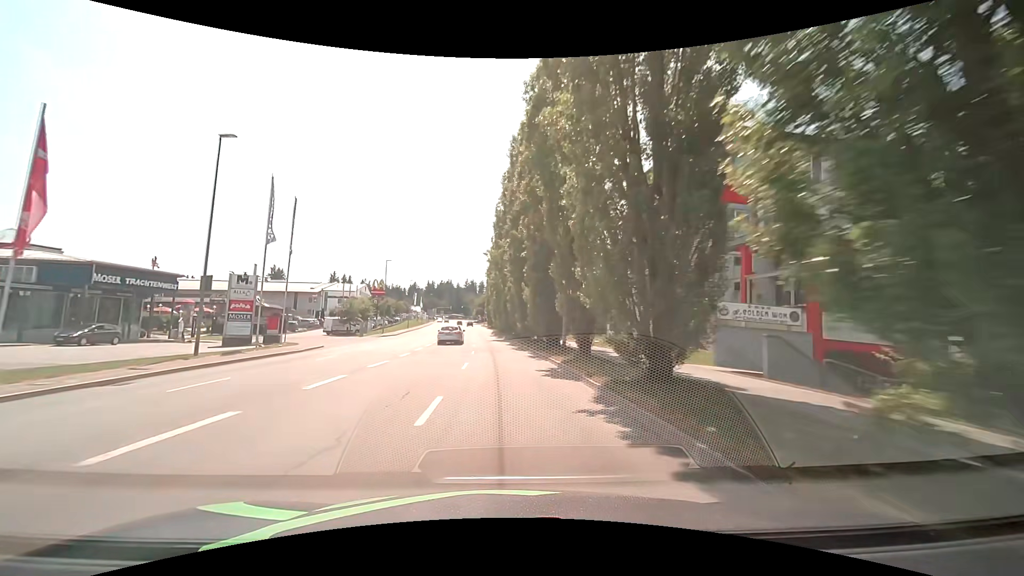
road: tertiary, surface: asphalt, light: Day
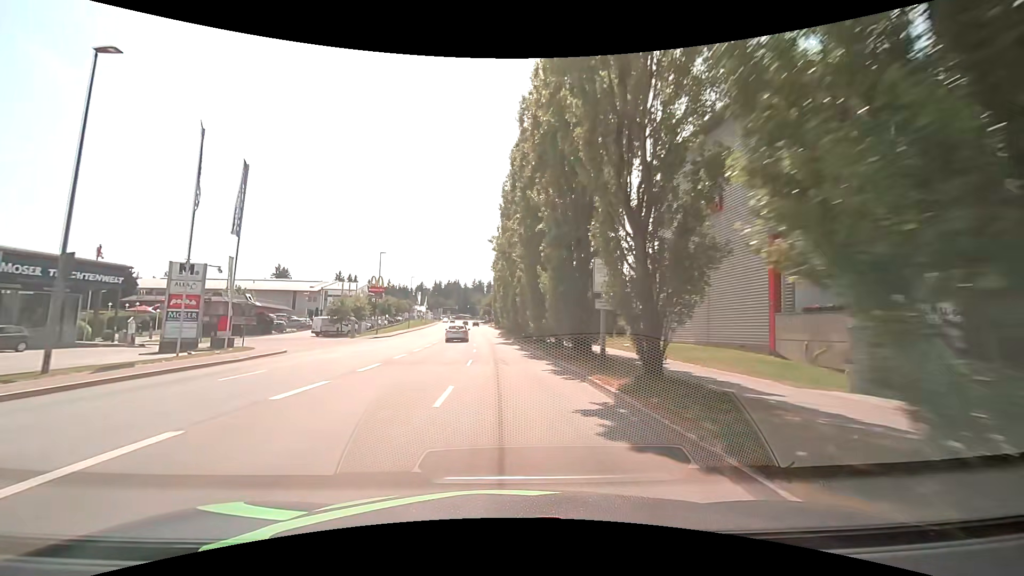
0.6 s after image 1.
(-0.1, +7.7) m; -1°
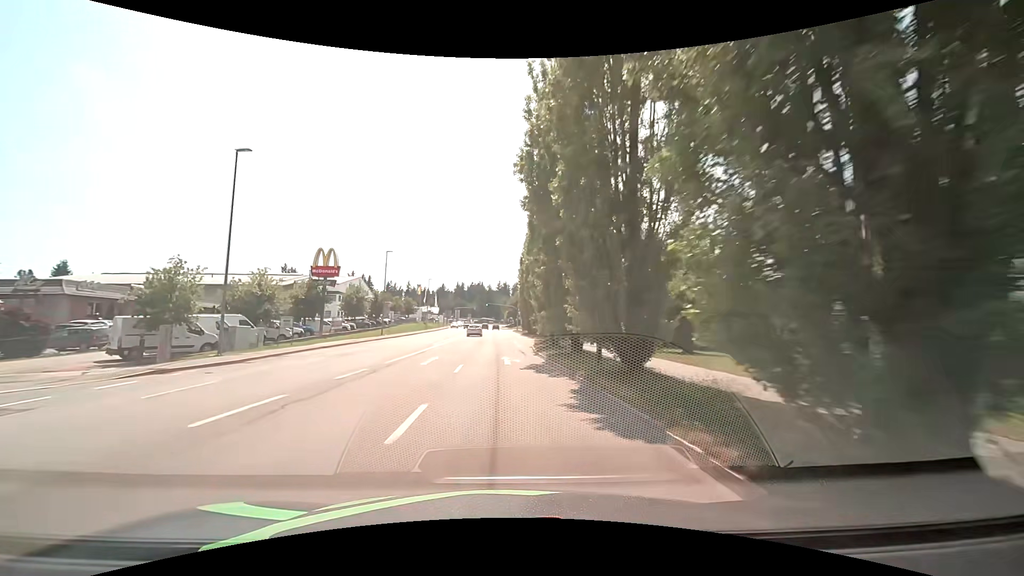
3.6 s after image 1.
(-1.2, +38.7) m; -3°
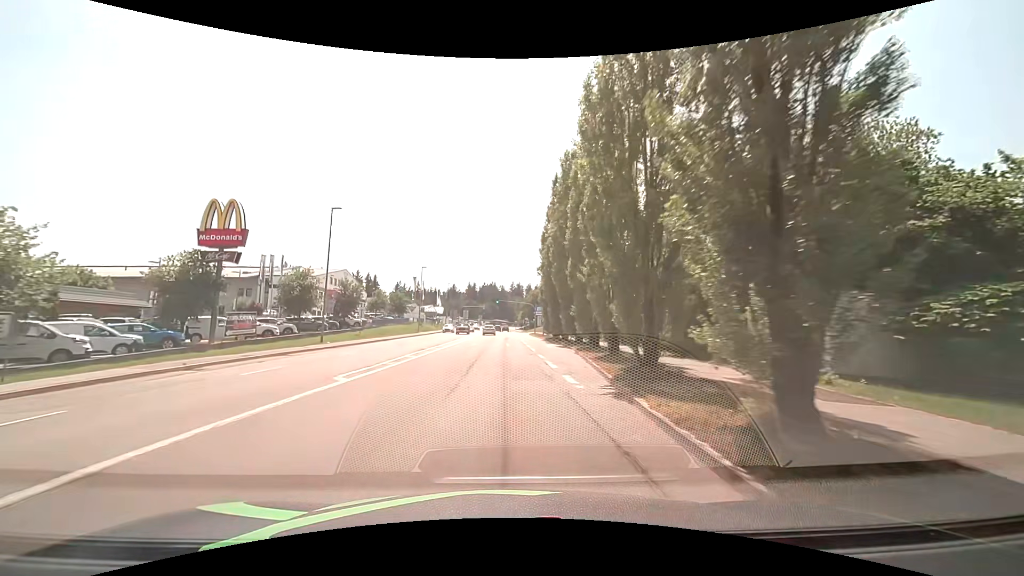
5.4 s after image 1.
(-0.5, +23.2) m; -1°
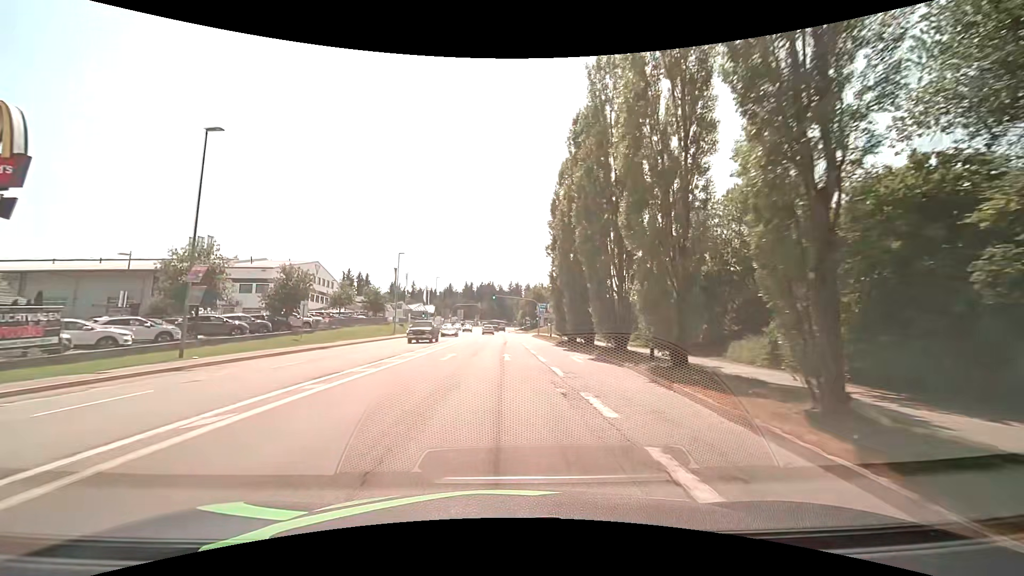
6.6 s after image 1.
(-0.2, +15.5) m; -1°
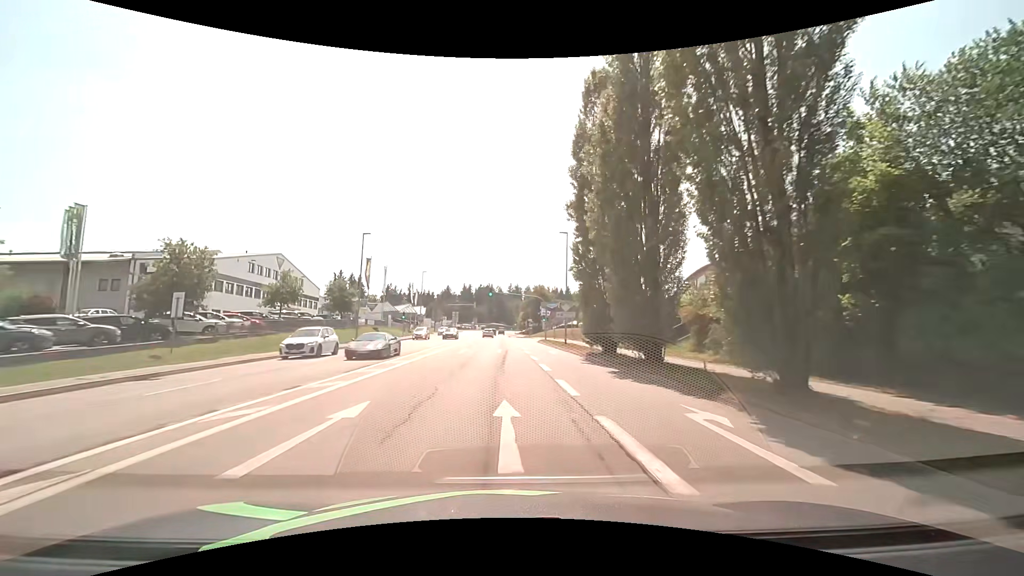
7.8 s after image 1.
(0.0, +15.5) m; 0°
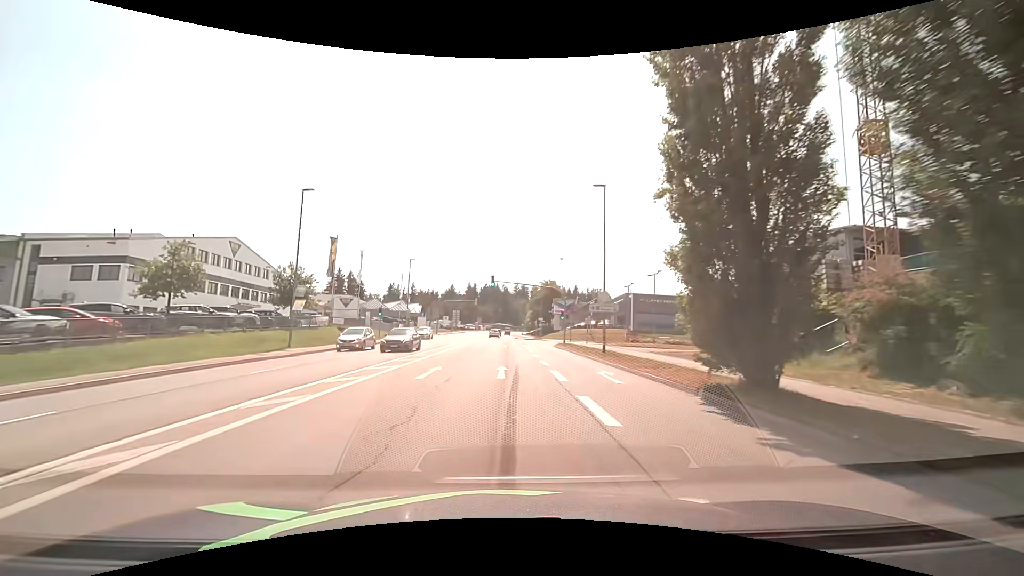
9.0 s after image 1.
(-0.1, +15.5) m; -1°
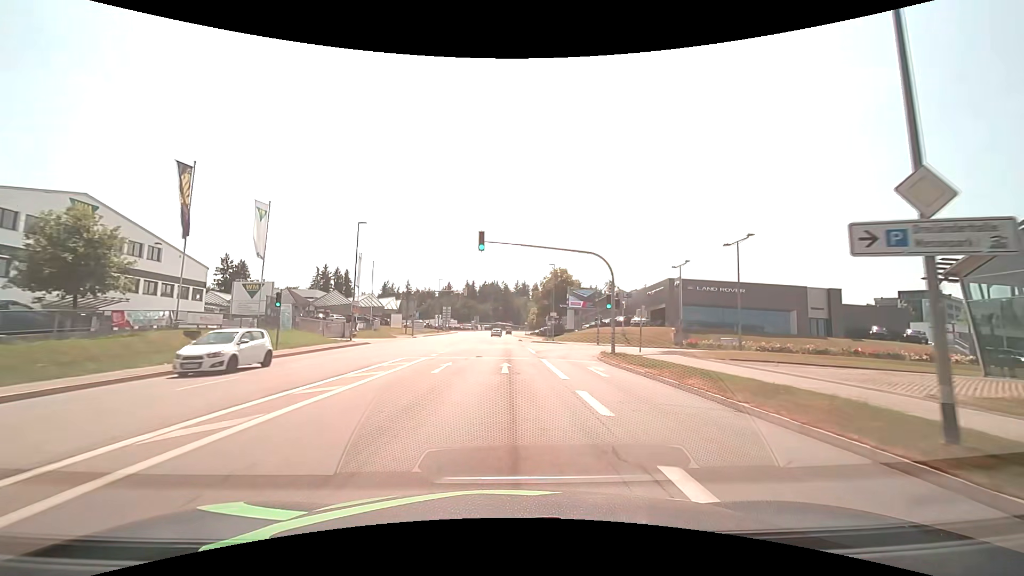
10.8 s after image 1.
(0.0, +23.3) m; 0°
(0, +10) (0, +20) (0, +30) (0, +40) (0, +50) (0, +60) (0, +70) (0, +80) (0, +90) (0, +100) m
